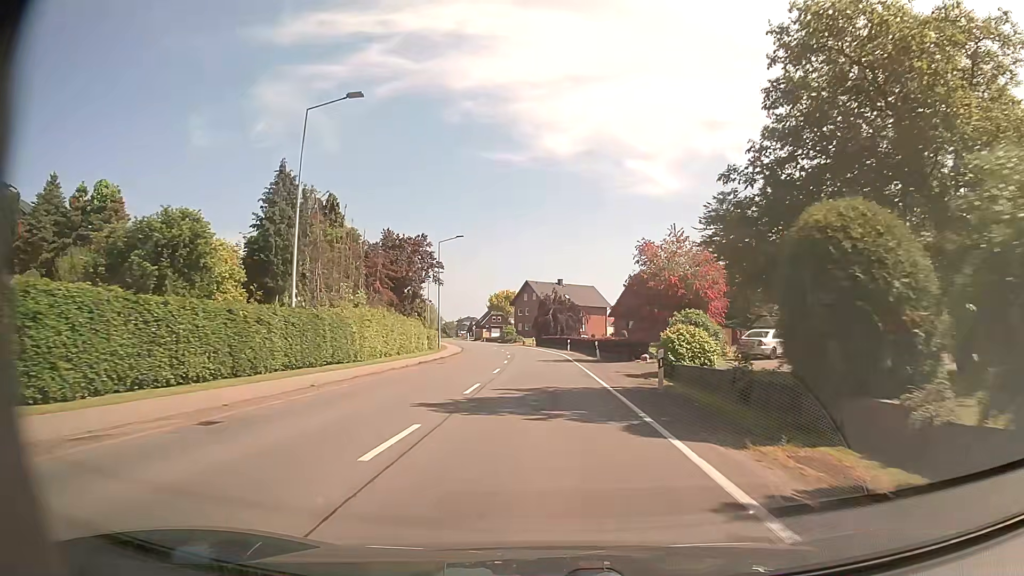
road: secondary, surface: asphalt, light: Day
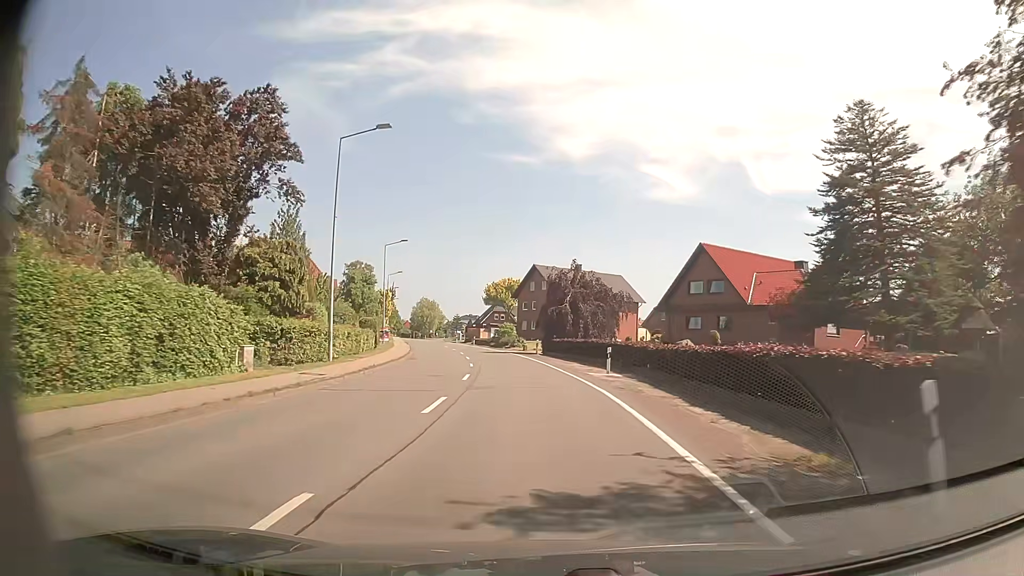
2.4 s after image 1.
(+0.1, +31.8) m; -1°
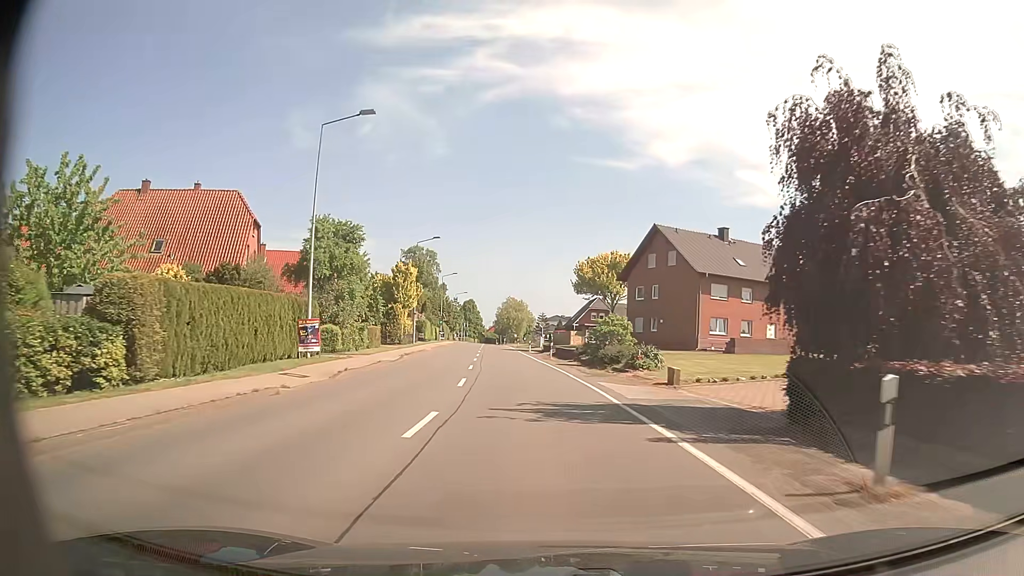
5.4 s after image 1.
(-2.5, +39.1) m; -8°
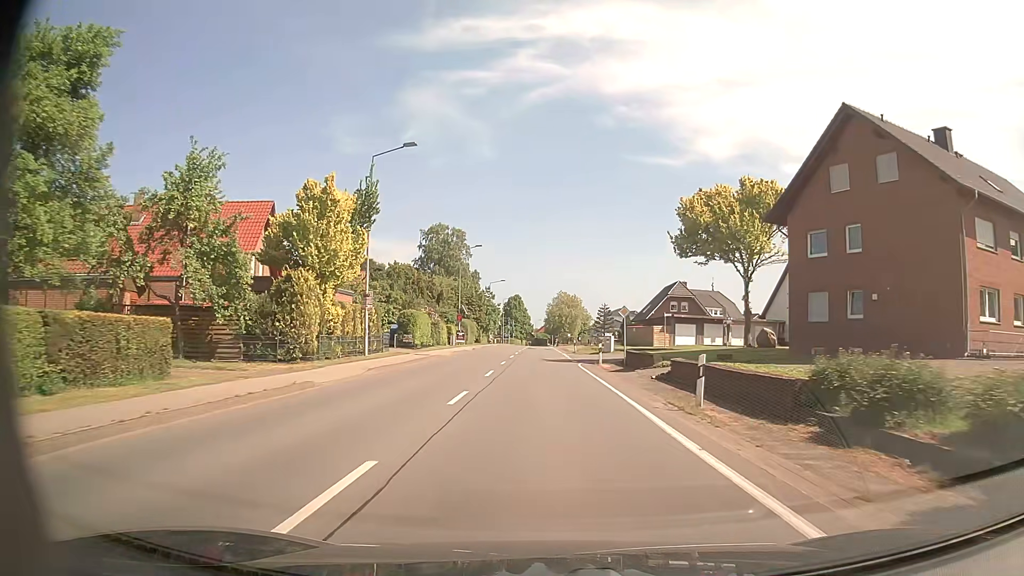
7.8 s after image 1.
(-1.5, +32.0) m; -4°
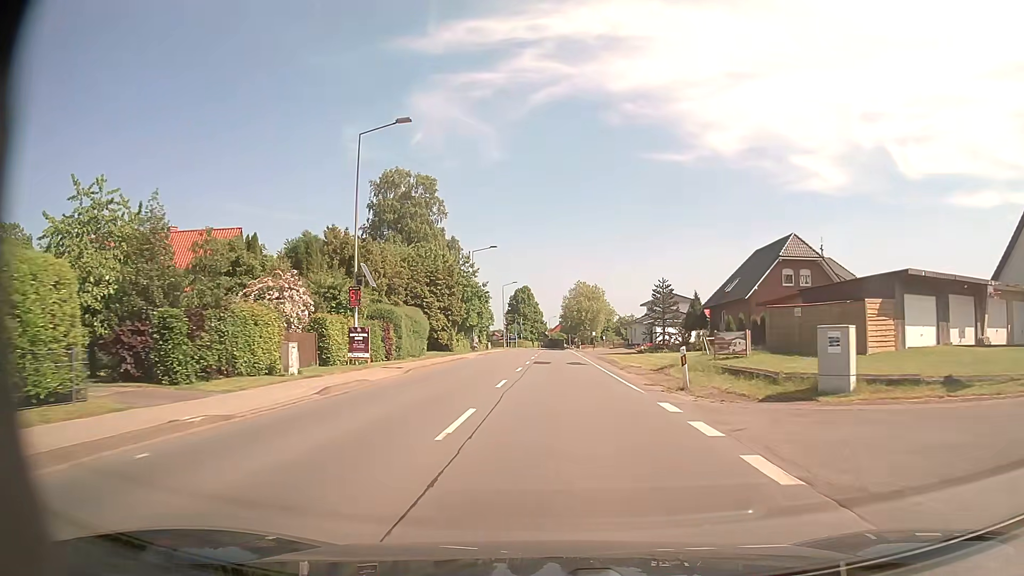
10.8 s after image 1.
(-0.5, +40.7) m; -1°
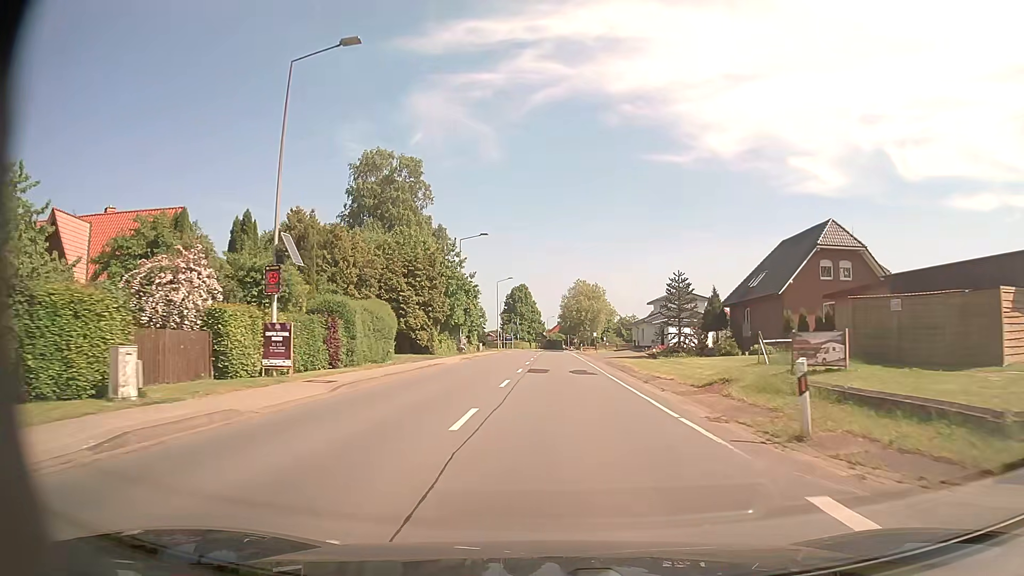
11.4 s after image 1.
(0.0, +8.1) m; 0°
